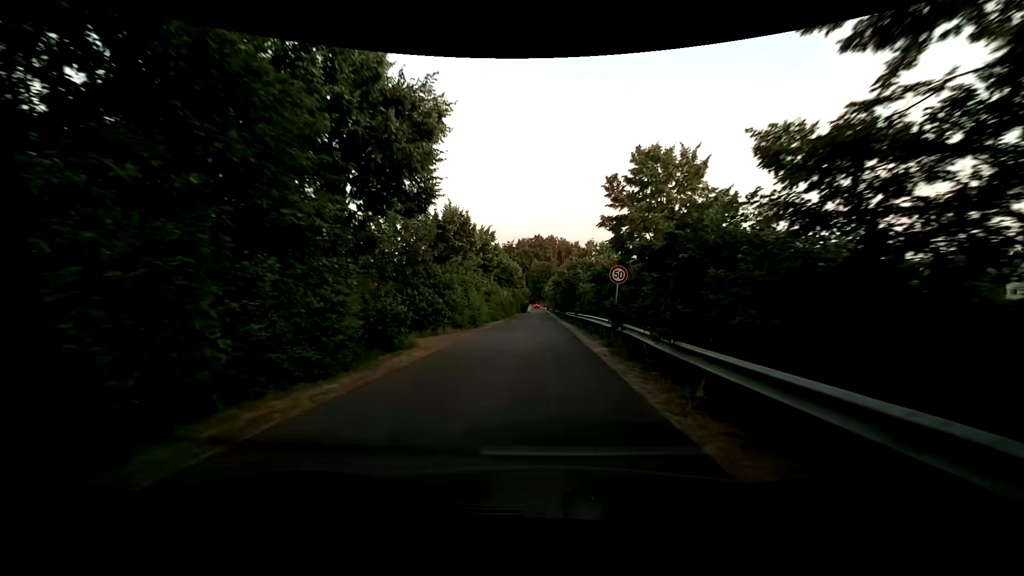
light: Day
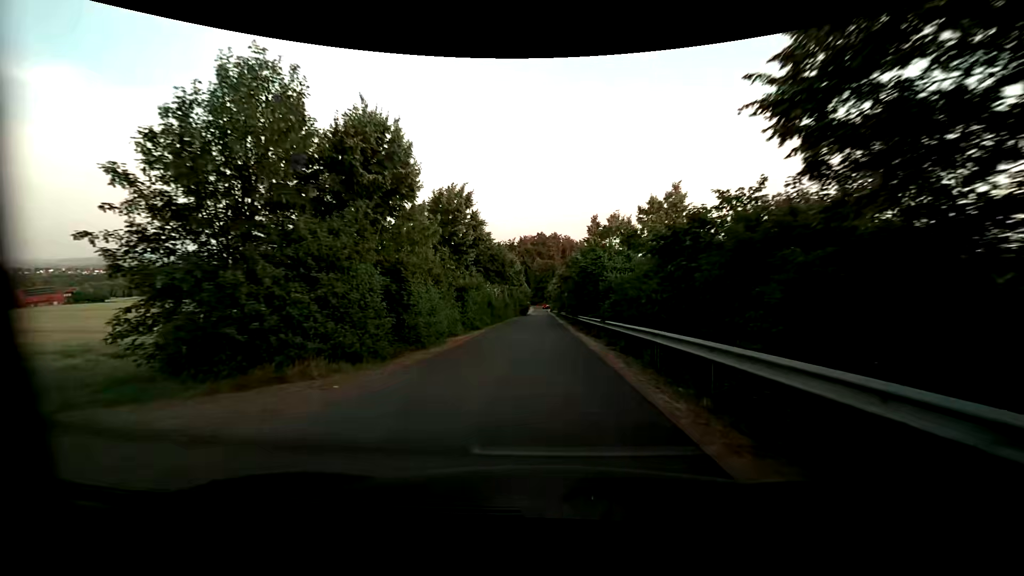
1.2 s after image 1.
(-0.1, +14.9) m; -1°
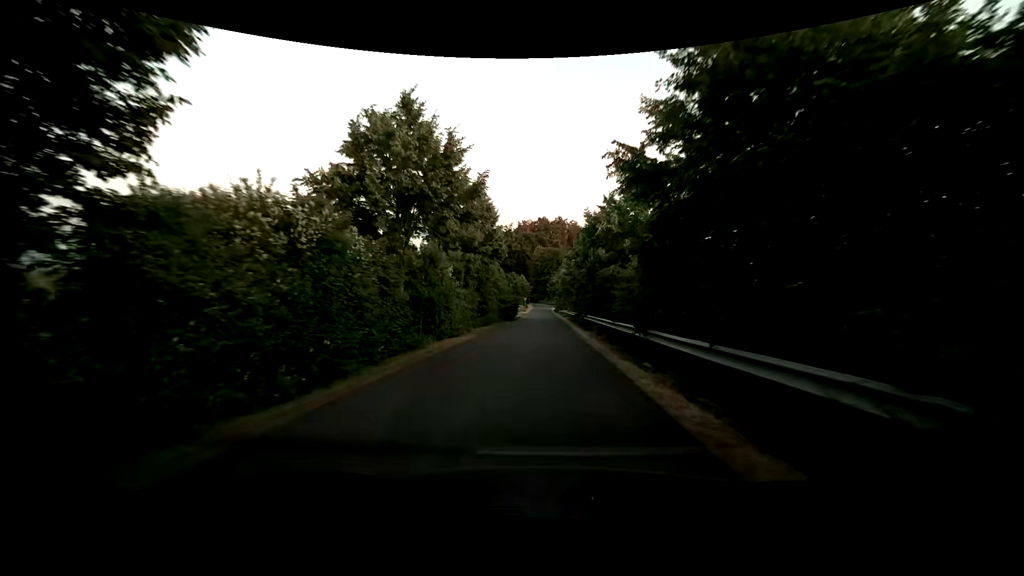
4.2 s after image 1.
(-0.2, +39.2) m; 0°
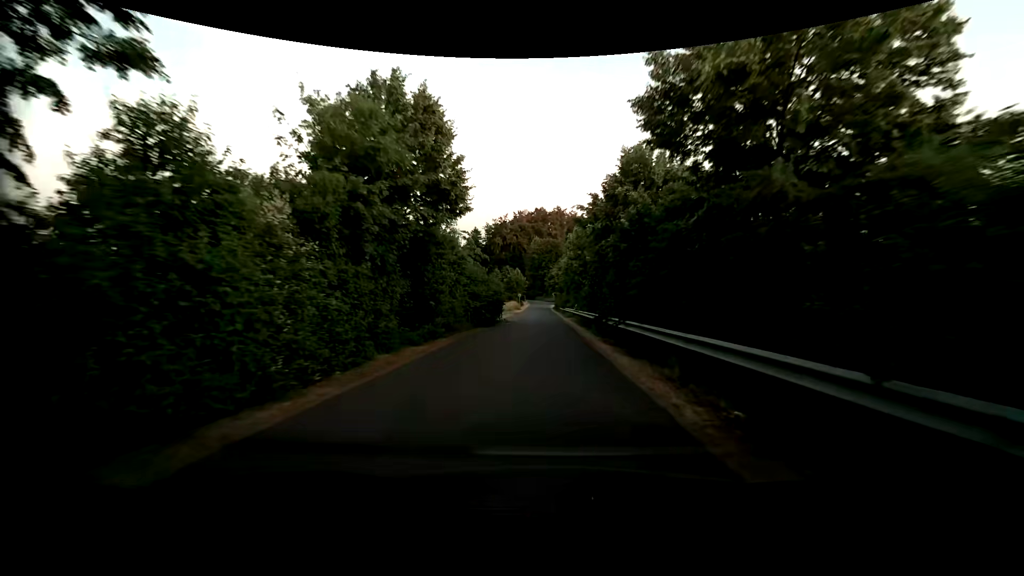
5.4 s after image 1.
(+0.1, +15.5) m; 0°
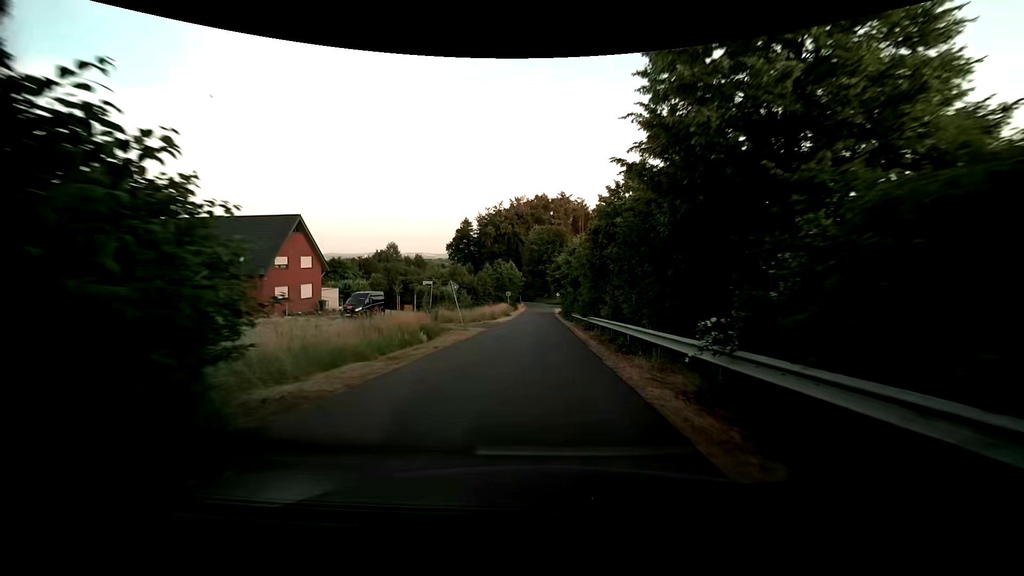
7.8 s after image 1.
(+0.1, +29.8) m; 0°
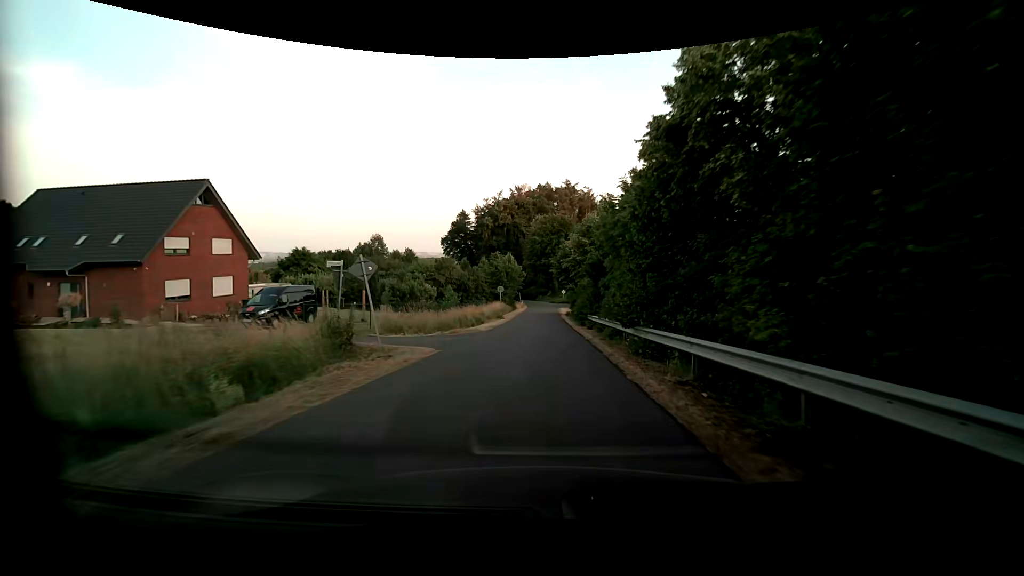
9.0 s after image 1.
(0.0, +14.2) m; 0°
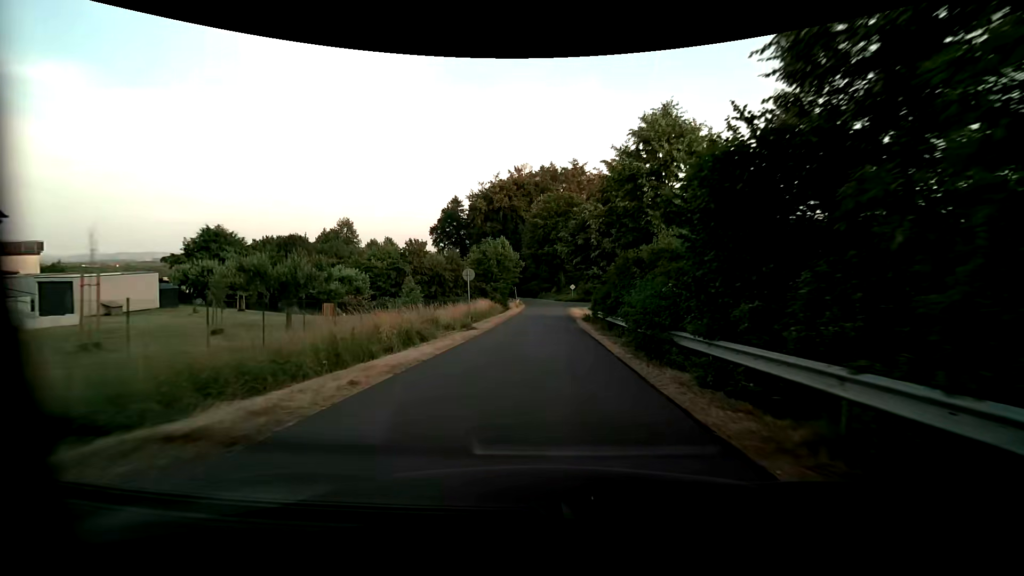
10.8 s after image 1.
(-0.2, +20.2) m; 0°
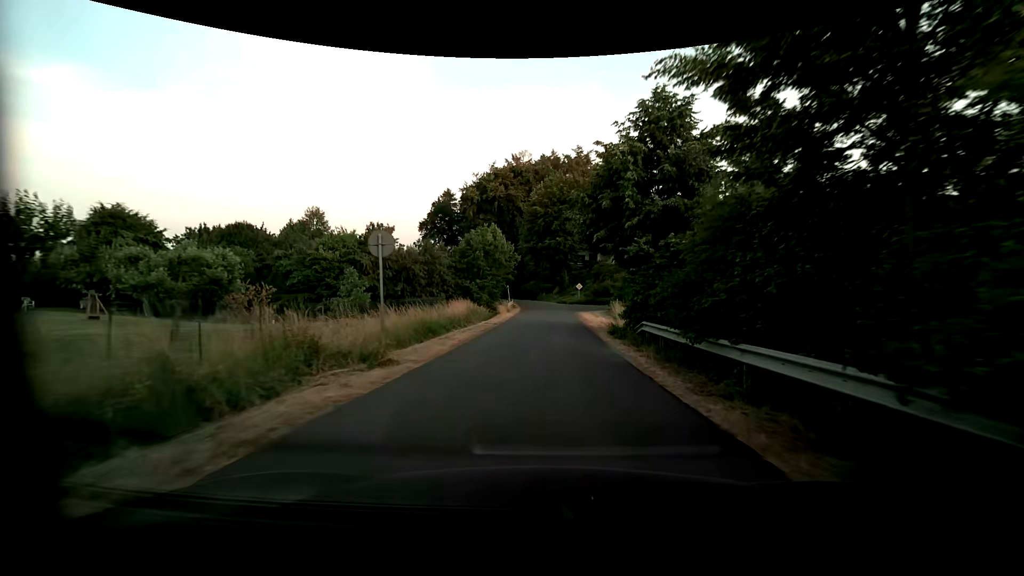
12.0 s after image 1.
(-0.1, +13.1) m; 0°
(0, +10) (0, +20) (+1, +30) (+1, +40) (+1, +50) (+1, +60) (-1, +70) (-4, +79) (-8, +89) (-12, +98) m
